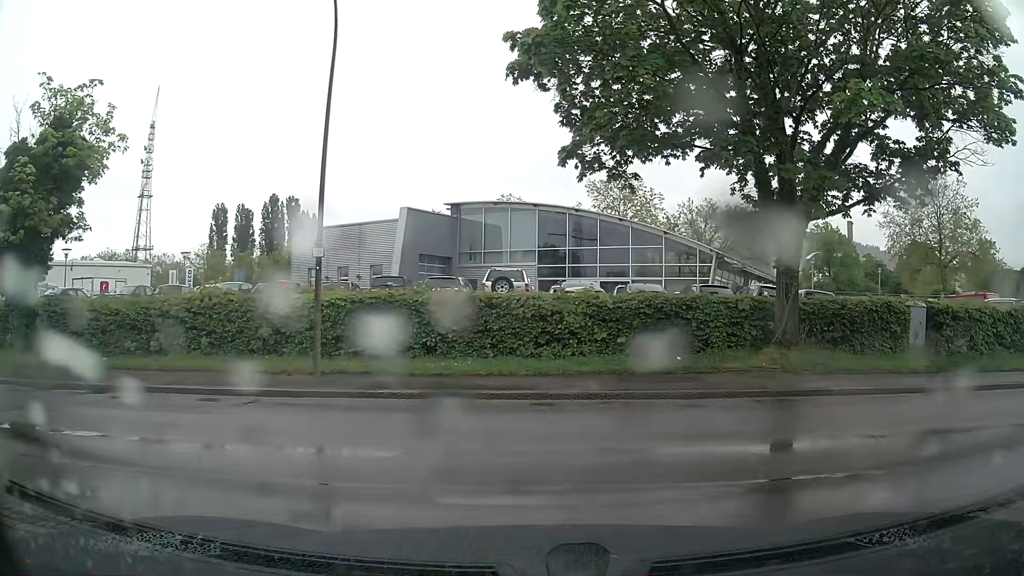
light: Day
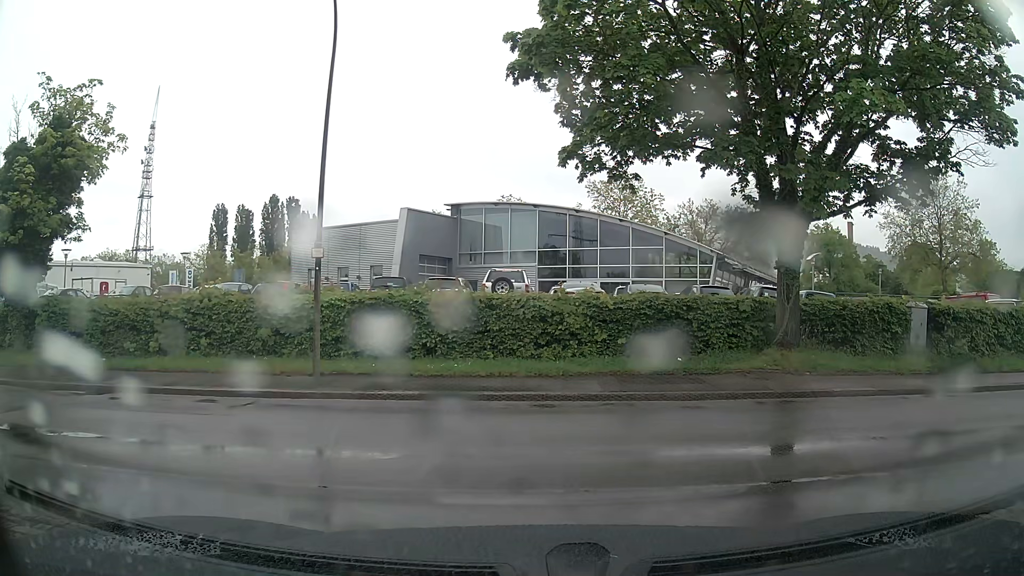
(0.0, +0.1) m; 0°
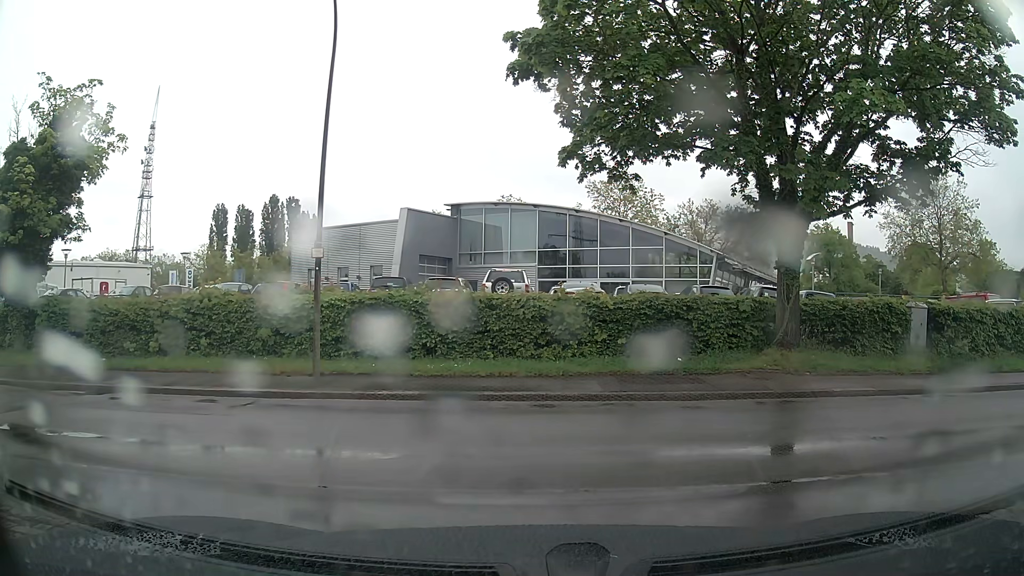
(0.0, 0.0) m; 0°
